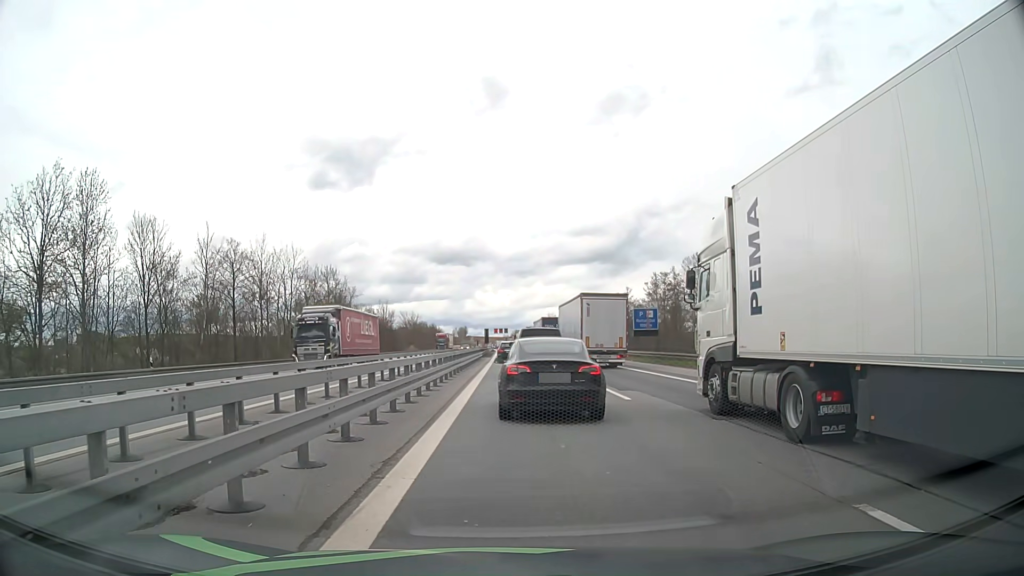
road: motorway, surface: asphalt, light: Day
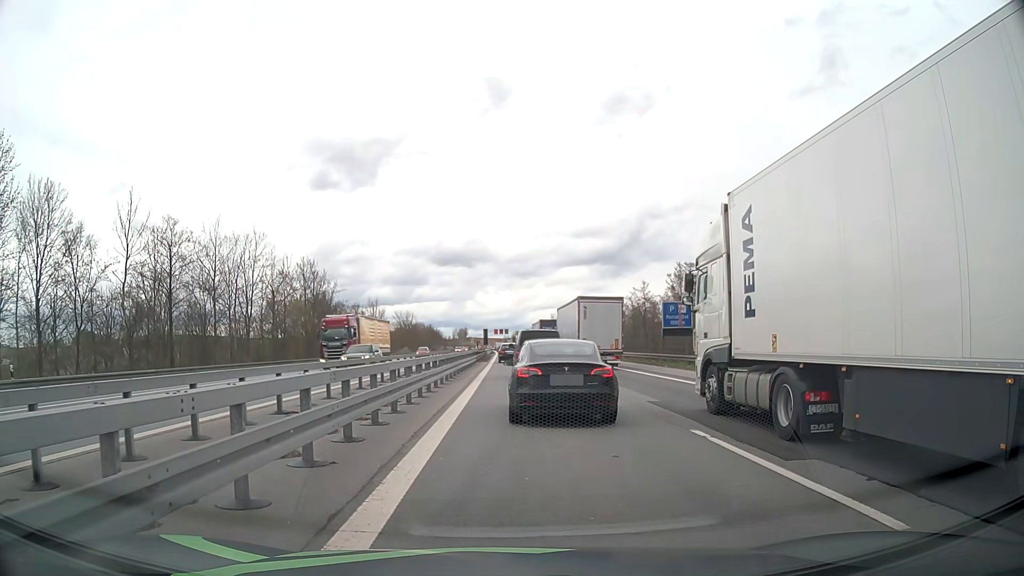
(+0.1, +11.9) m; 0°
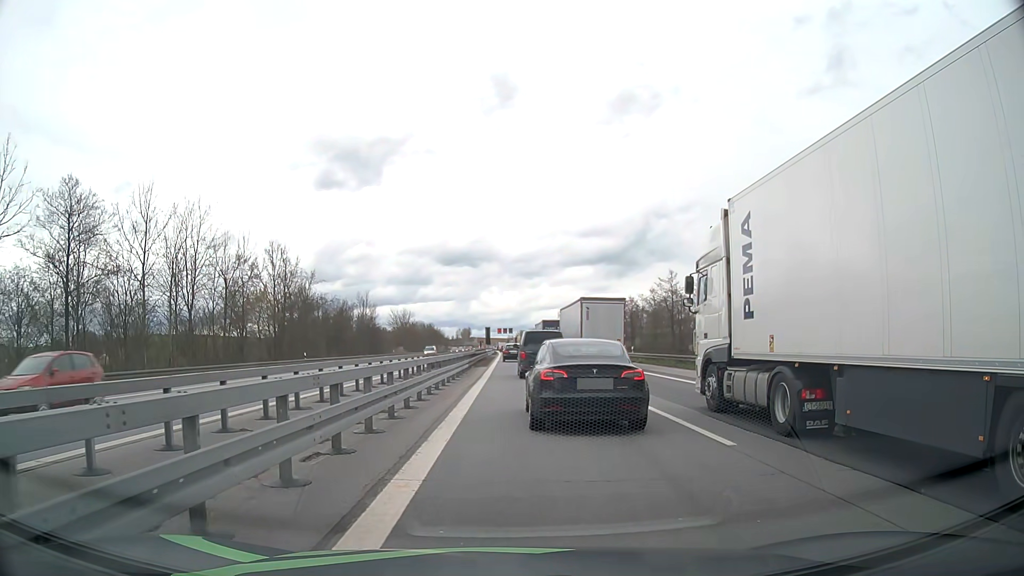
(0.0, +13.2) m; 0°
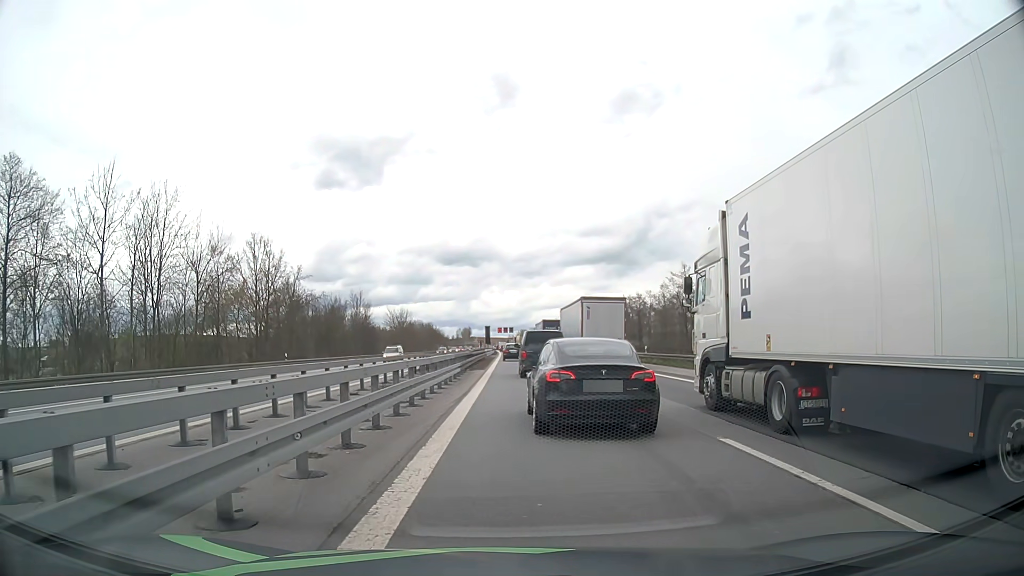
(0.0, +5.6) m; +1°
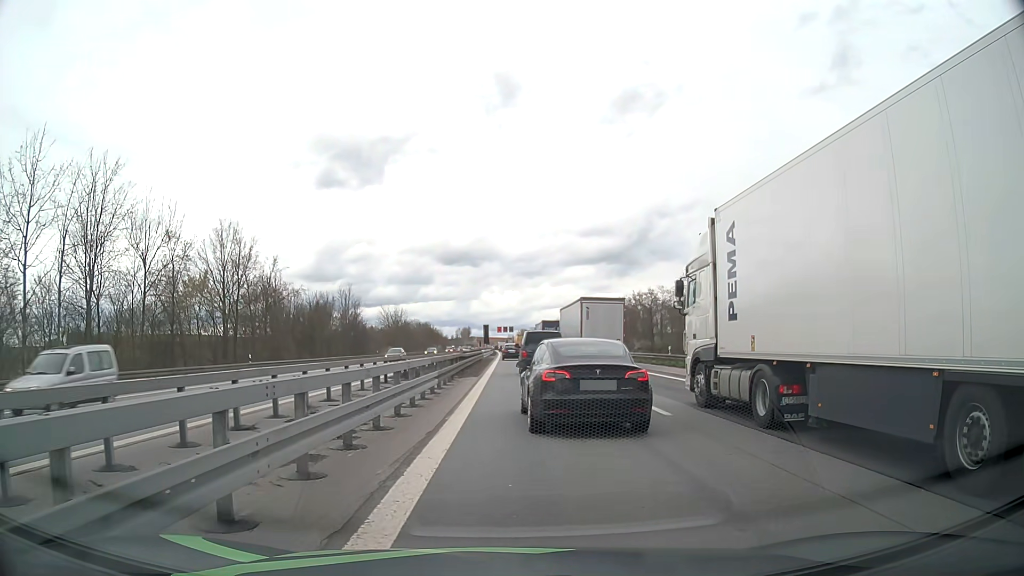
(-0.1, +8.1) m; -1°
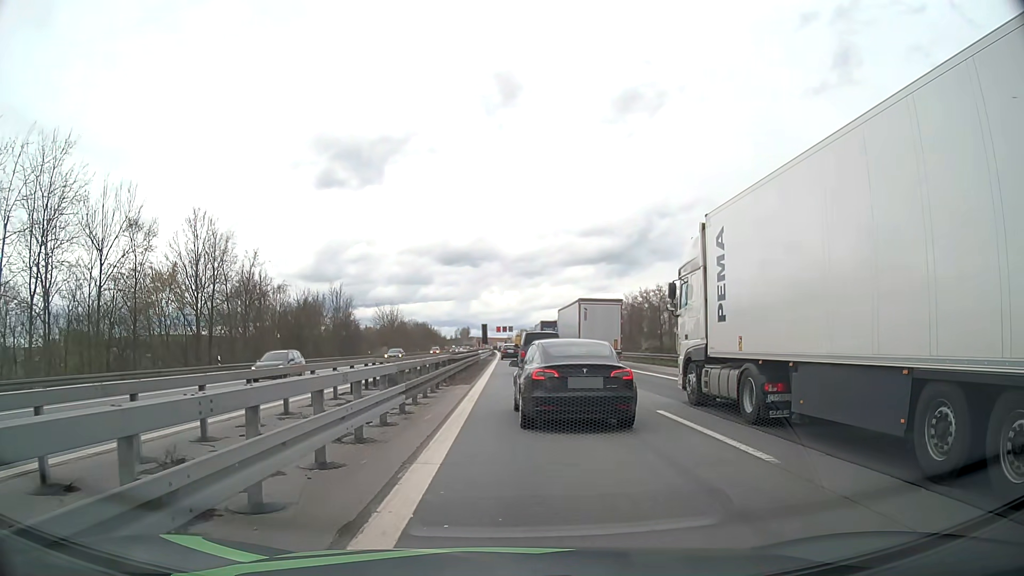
(0.0, +5.4) m; 0°
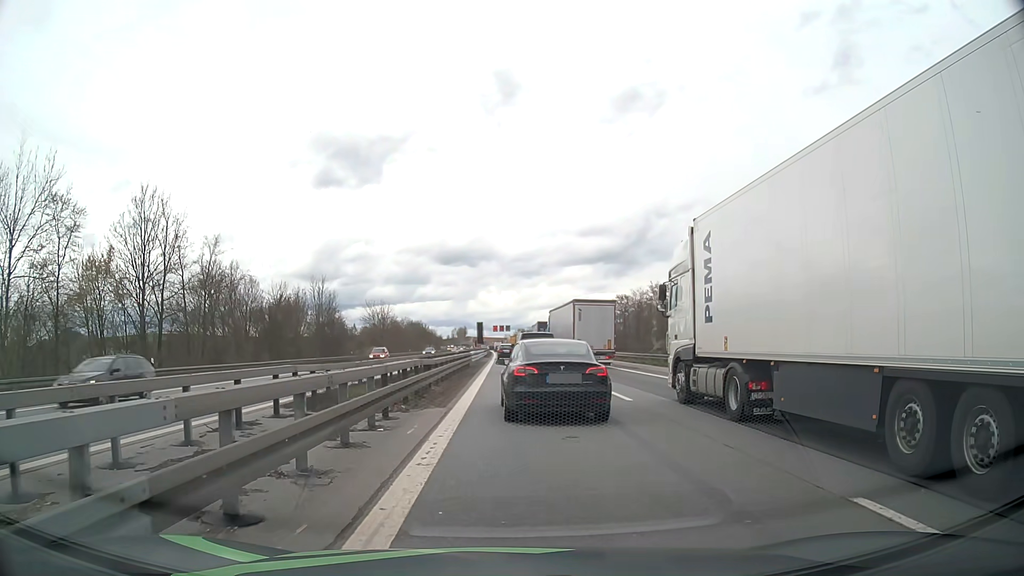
(0.0, +8.5) m; 0°
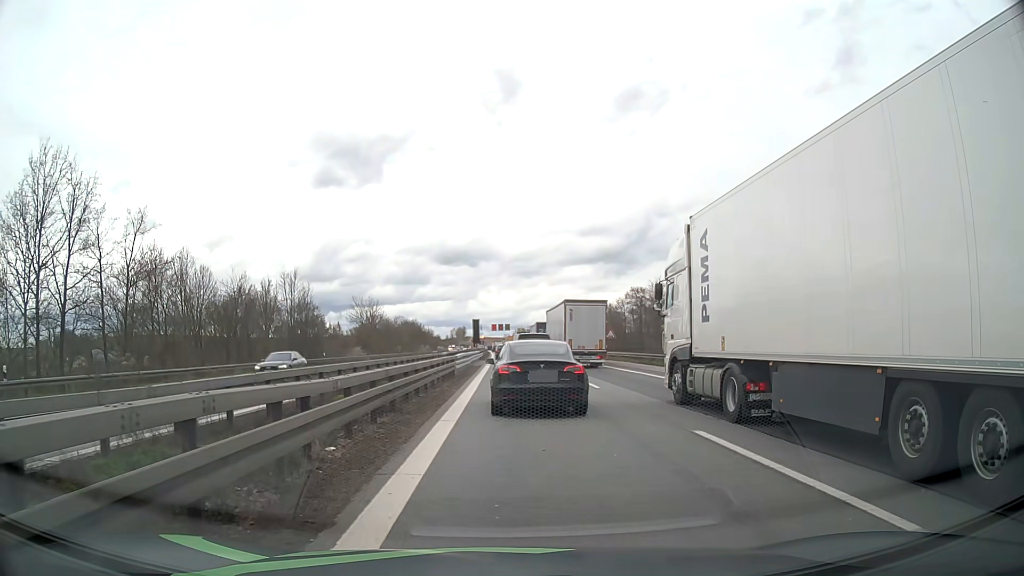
(0.0, +12.4) m; 0°
(0, +10) (0, +20) (0, +30) (0, +40) (0, +50) (0, +60) (0, +70) (-1, +80) (-1, +90) (-1, +100) m
